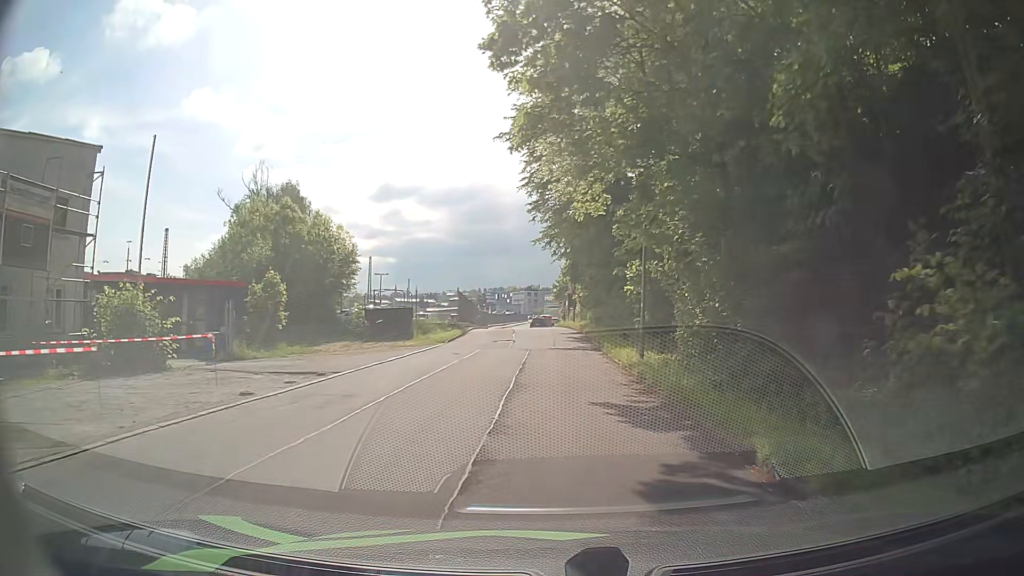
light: Day
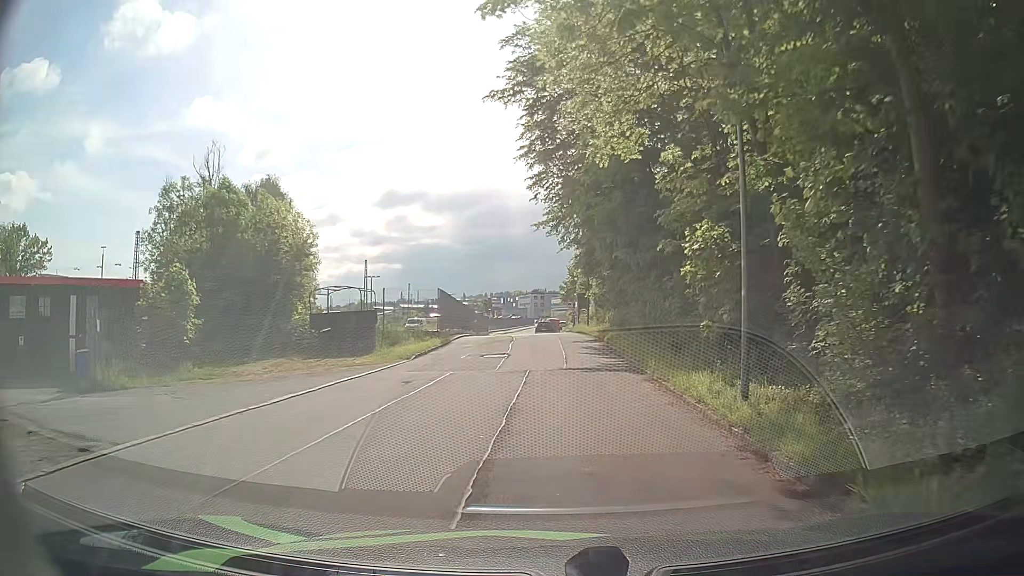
(-0.2, +9.3) m; -2°
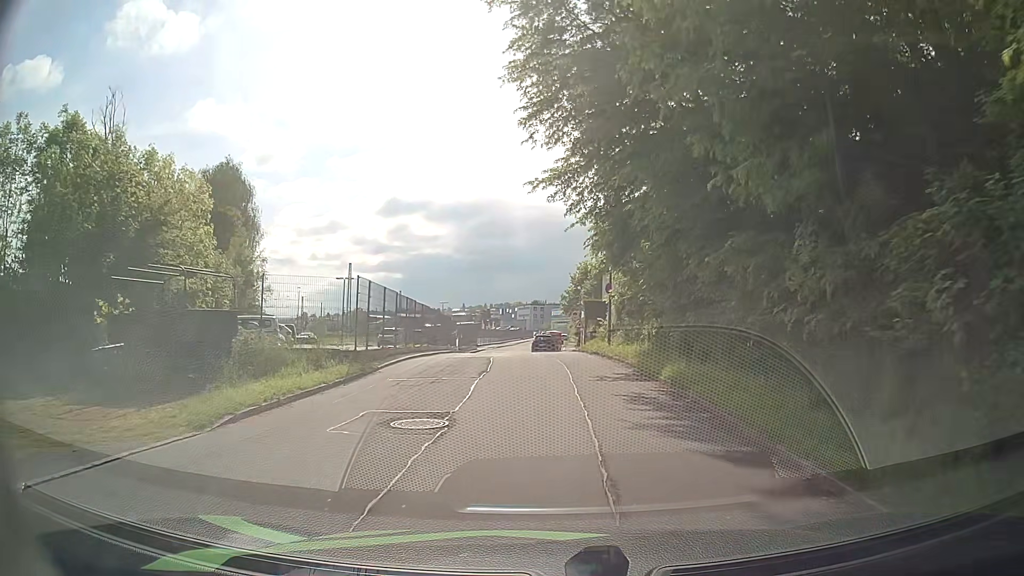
(-0.2, +13.4) m; 0°
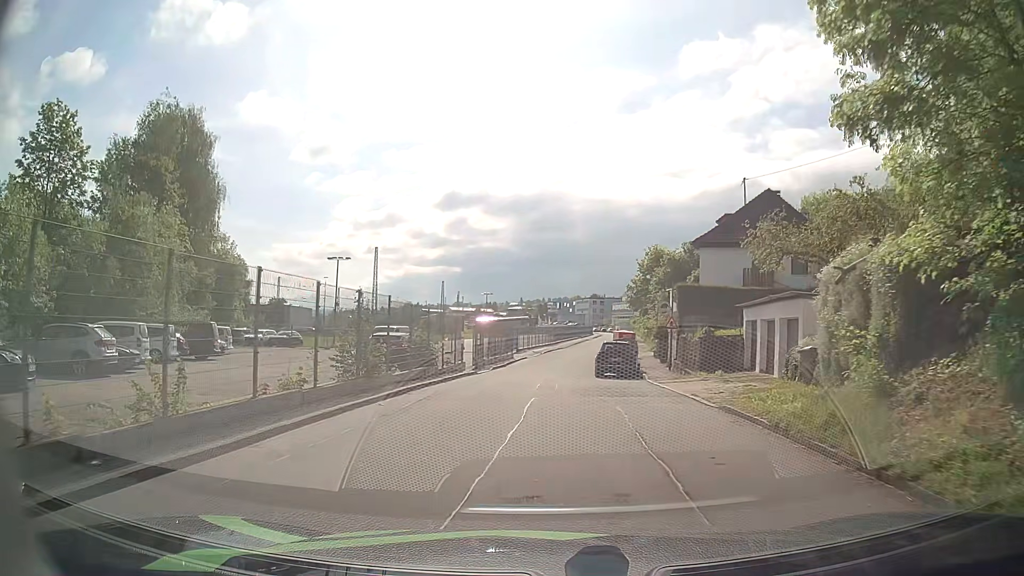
(-0.5, +22.2) m; -7°
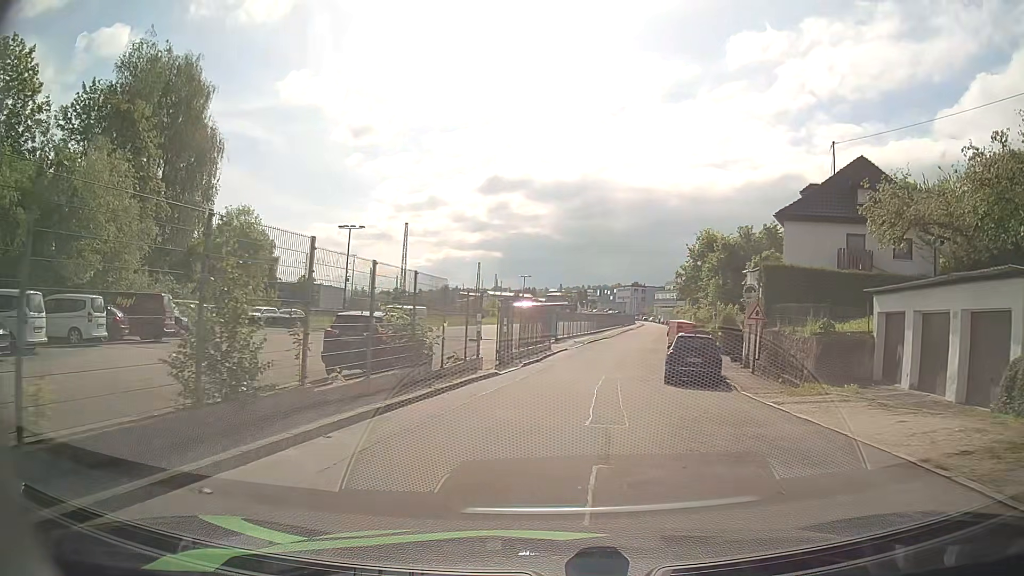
(-0.2, +8.7) m; -2°
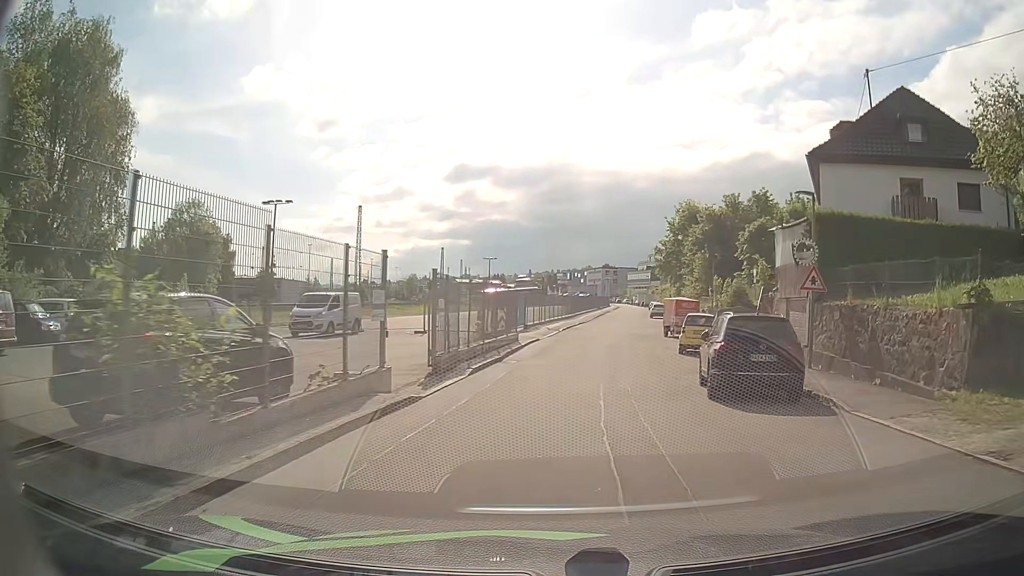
(+0.3, +9.2) m; +4°
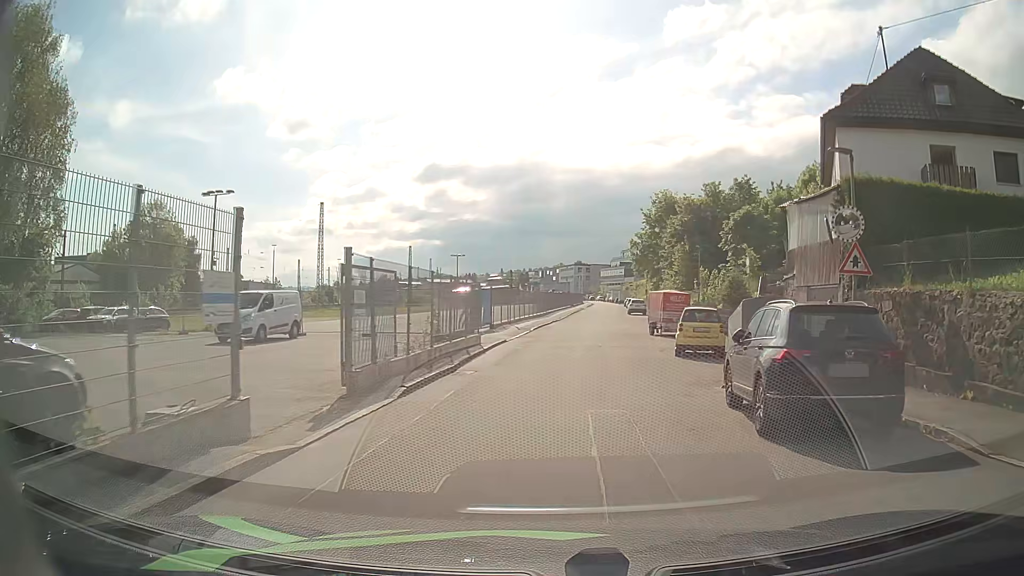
(+0.1, +4.7) m; +2°
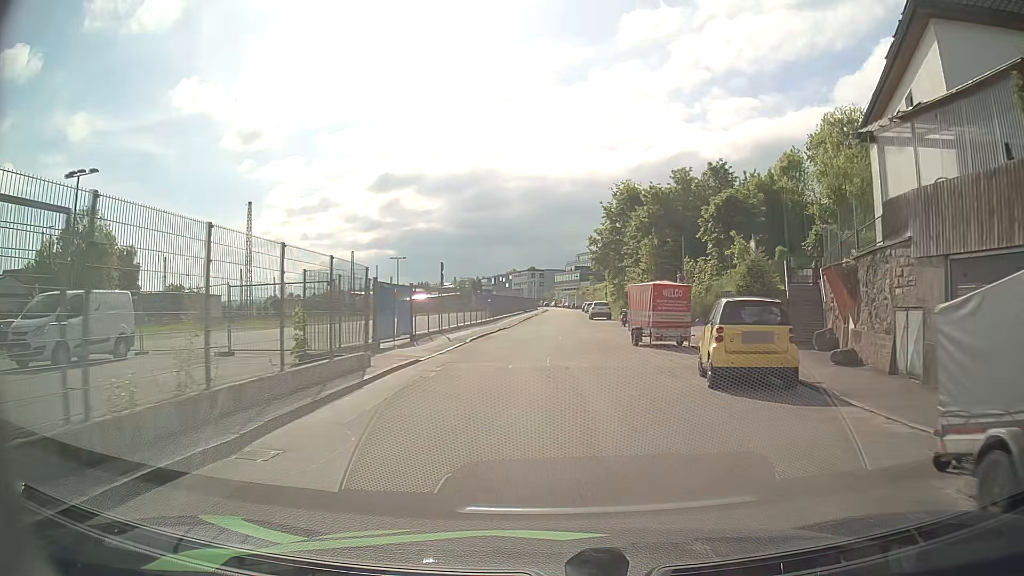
(+0.4, +9.9) m; +4°
(0, +10) (0, +20) (+1, +30) (+1, +40) (+1, +50) (+2, +60) (+2, +70) (+2, +80) (+3, +90) (+3, +100) m
